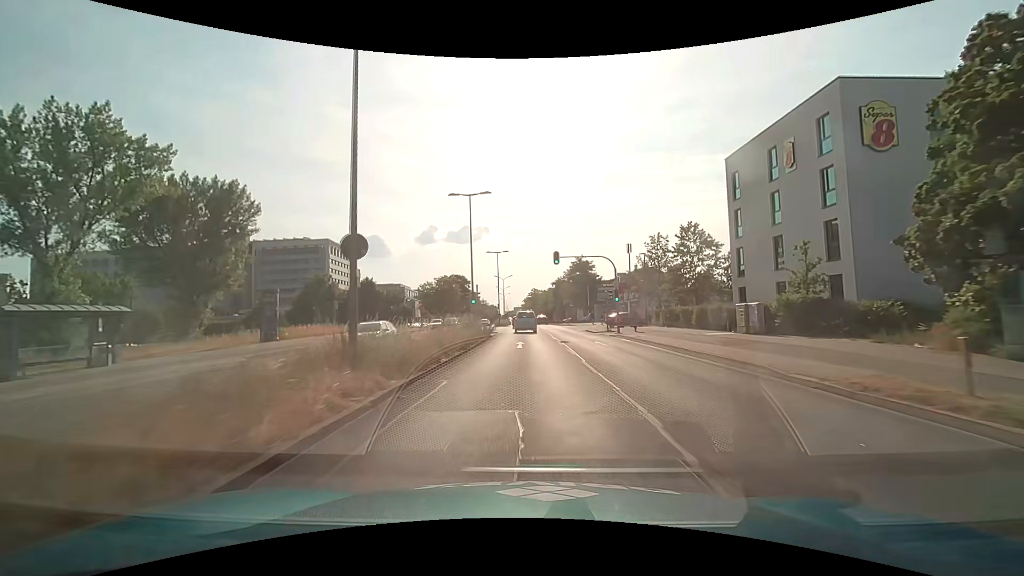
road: primary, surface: asphalt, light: Day
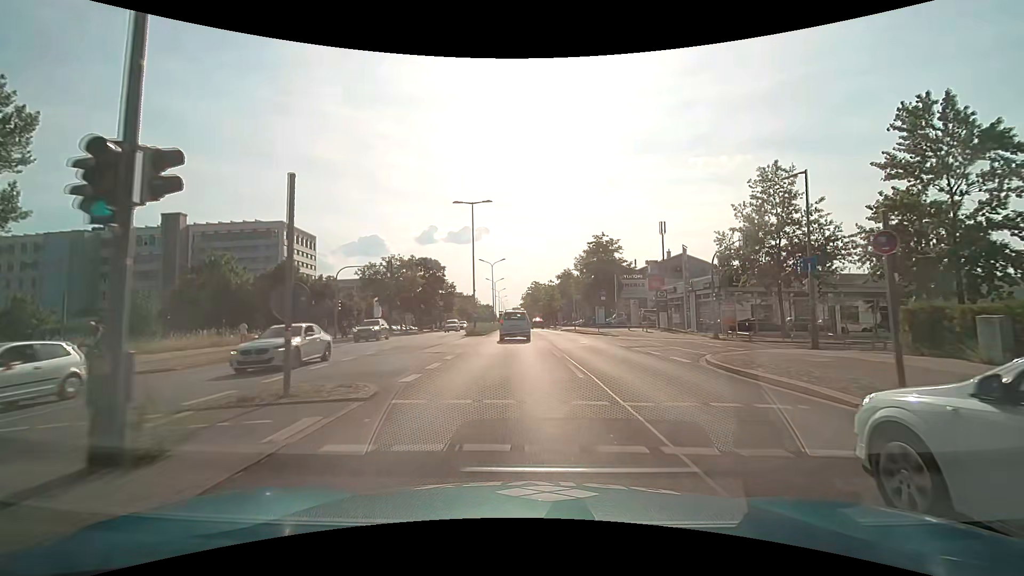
(0.0, +31.0) m; 0°
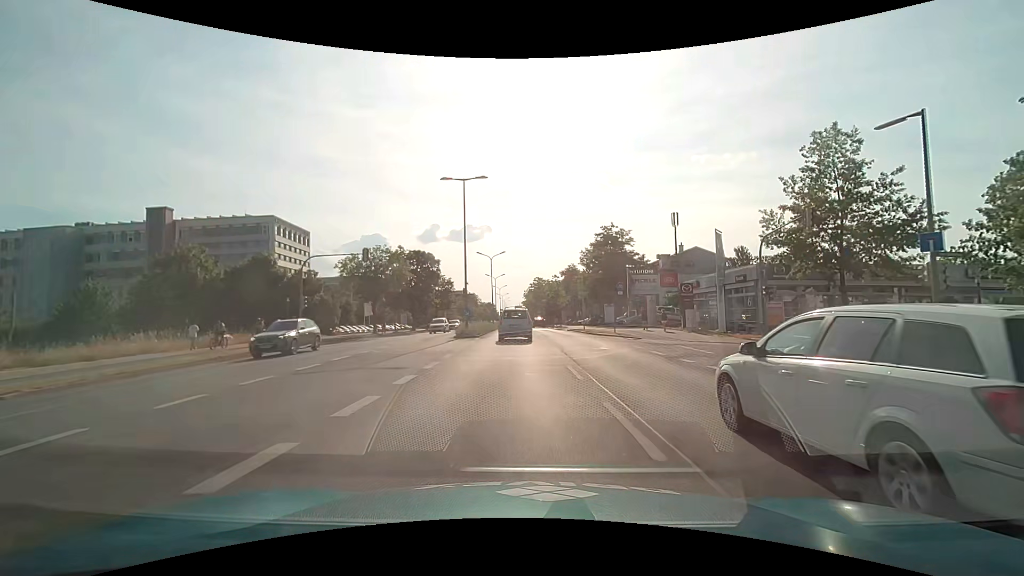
(0.0, +6.3) m; -1°
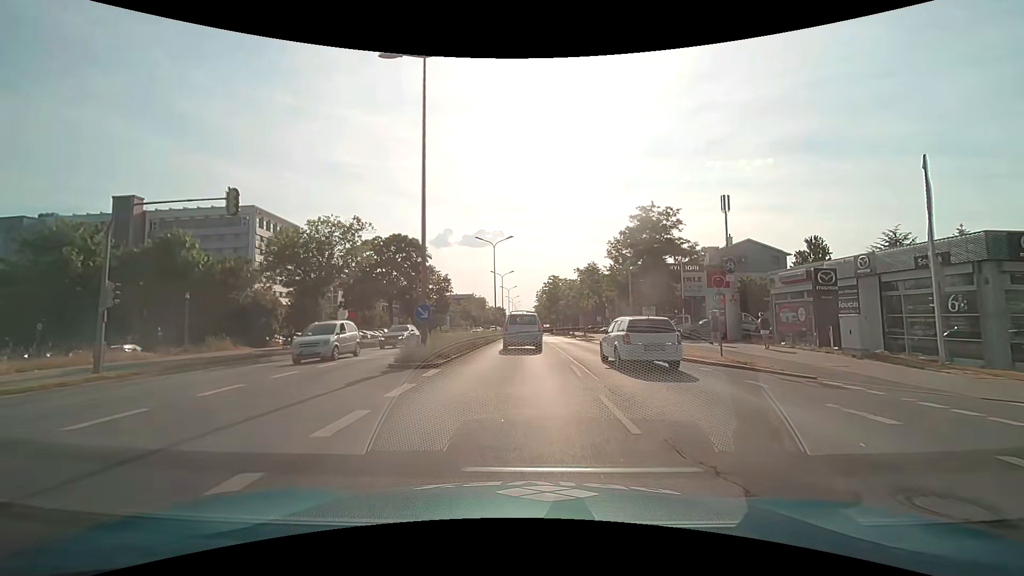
(-0.2, +16.4) m; -1°
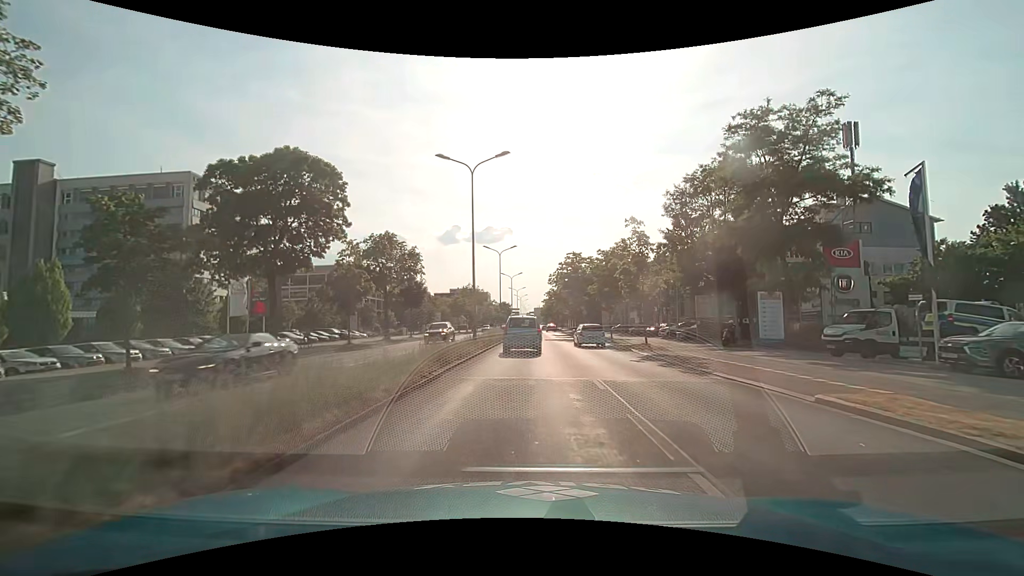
(-0.1, +25.5) m; -1°
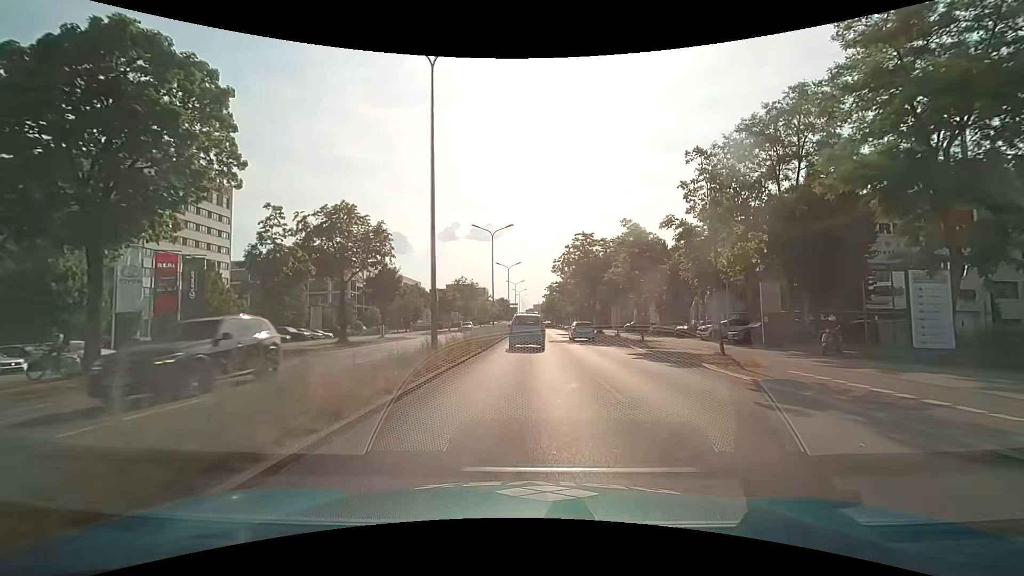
(+0.1, +11.3) m; 0°
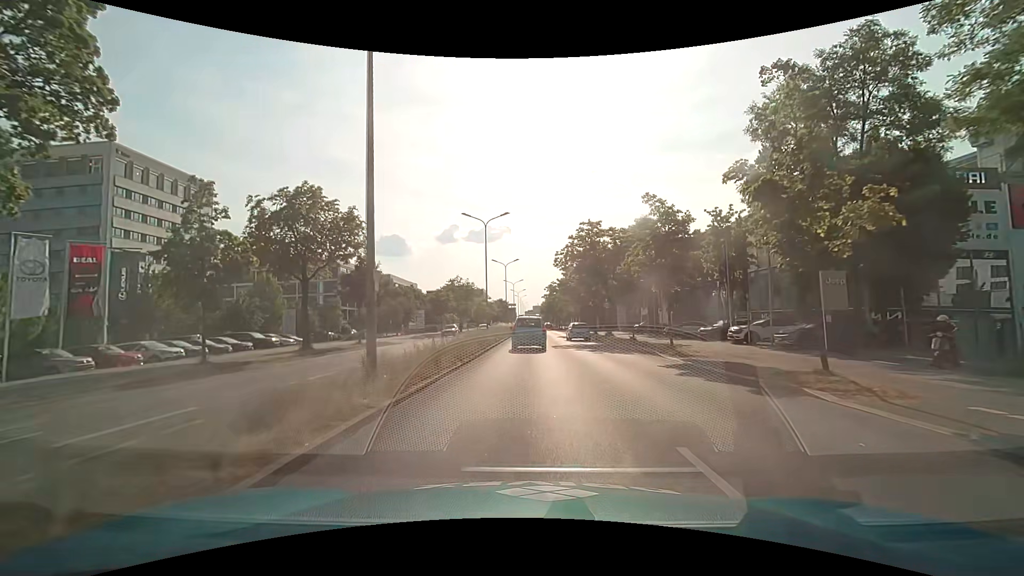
(0.0, +6.0) m; 0°
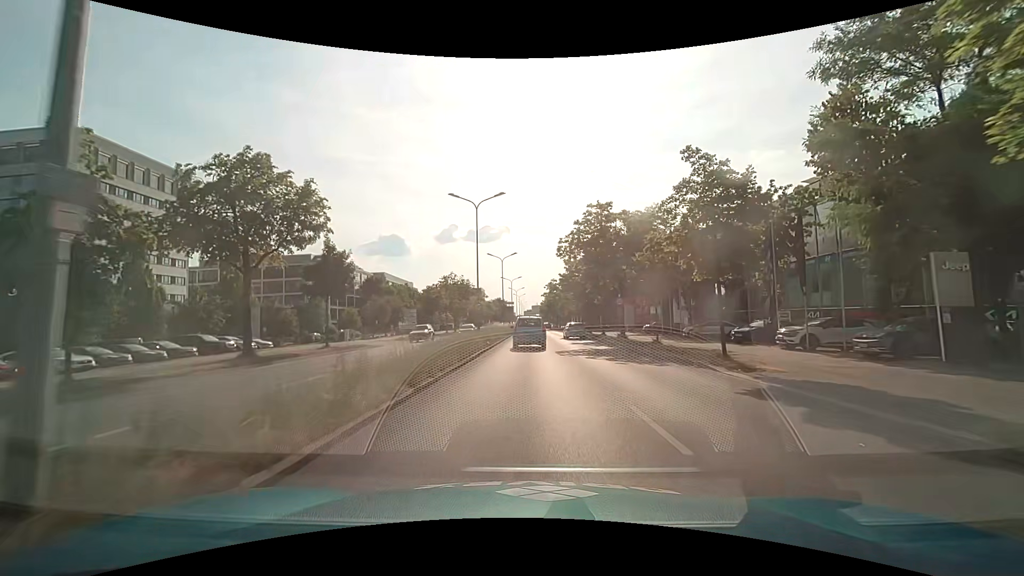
(0.0, +6.4) m; 0°
(0, +10) (0, +20) (0, +30) (0, +40) (0, +50) (0, +60) (0, +70) (+1, +80) (+1, +90) (+1, +100) m
